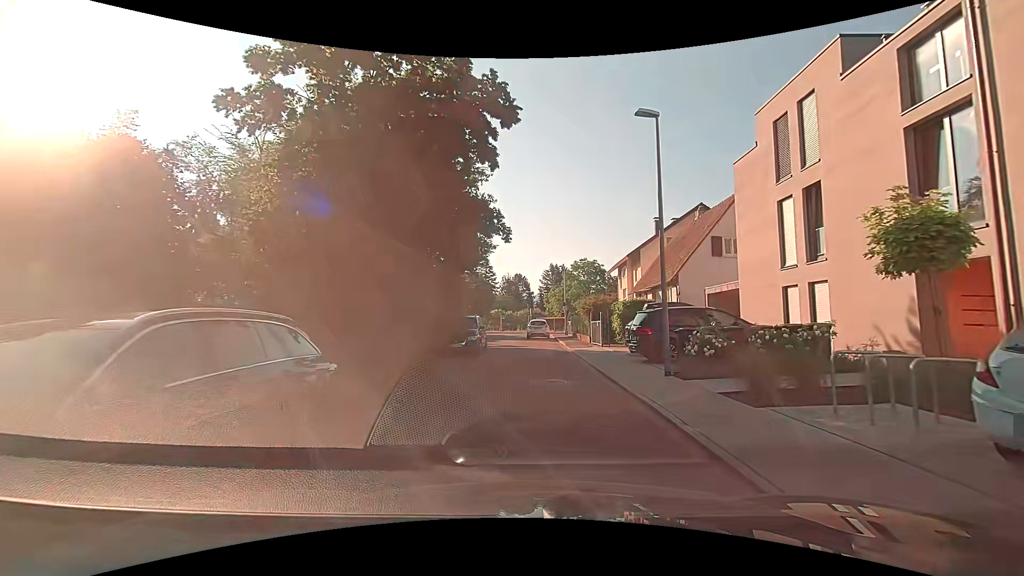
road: residential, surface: asphalt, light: Day
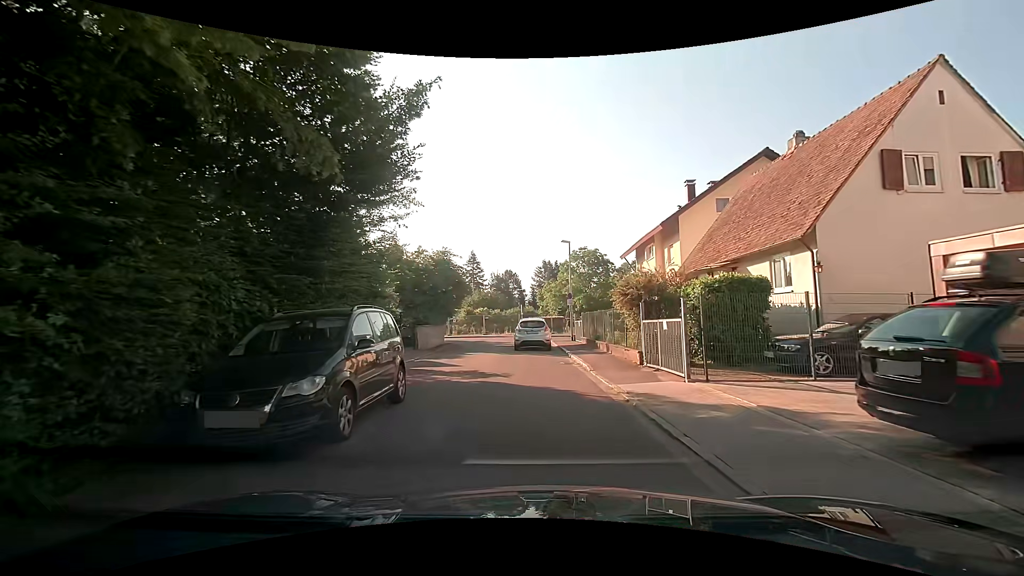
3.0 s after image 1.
(+0.2, +14.1) m; +2°
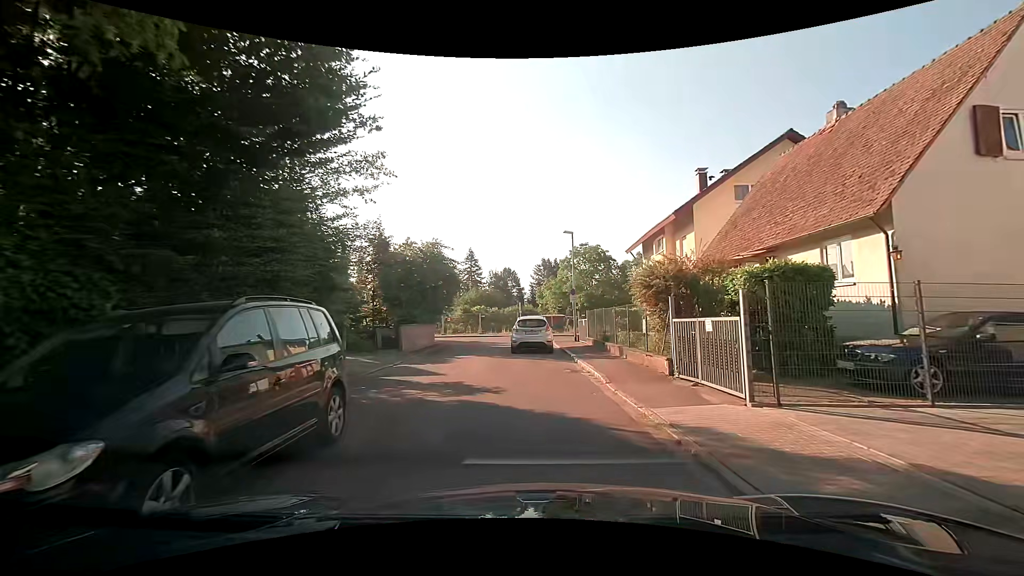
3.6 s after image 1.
(0.0, +2.9) m; -1°
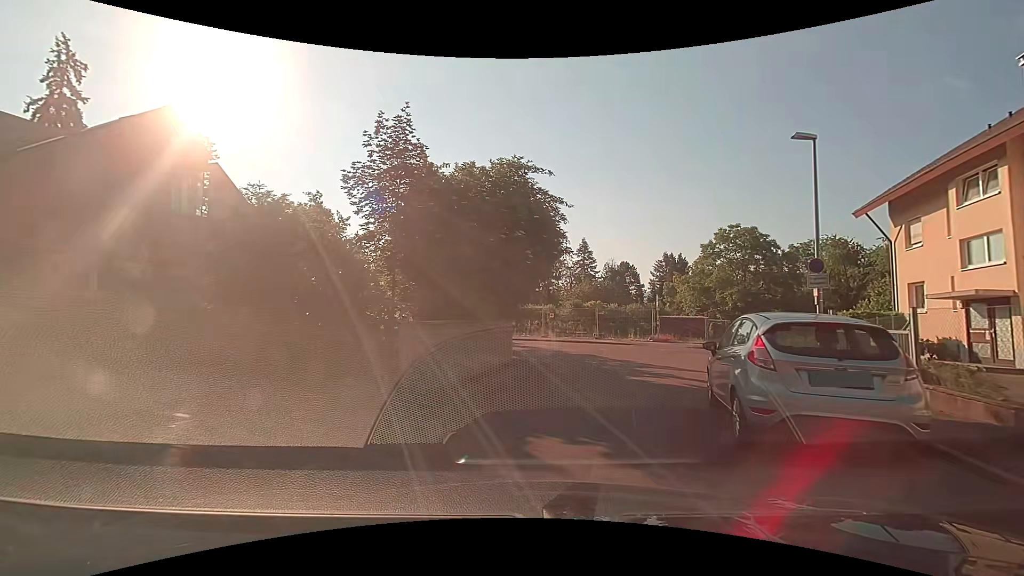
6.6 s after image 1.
(-1.1, +14.1) m; -15°
